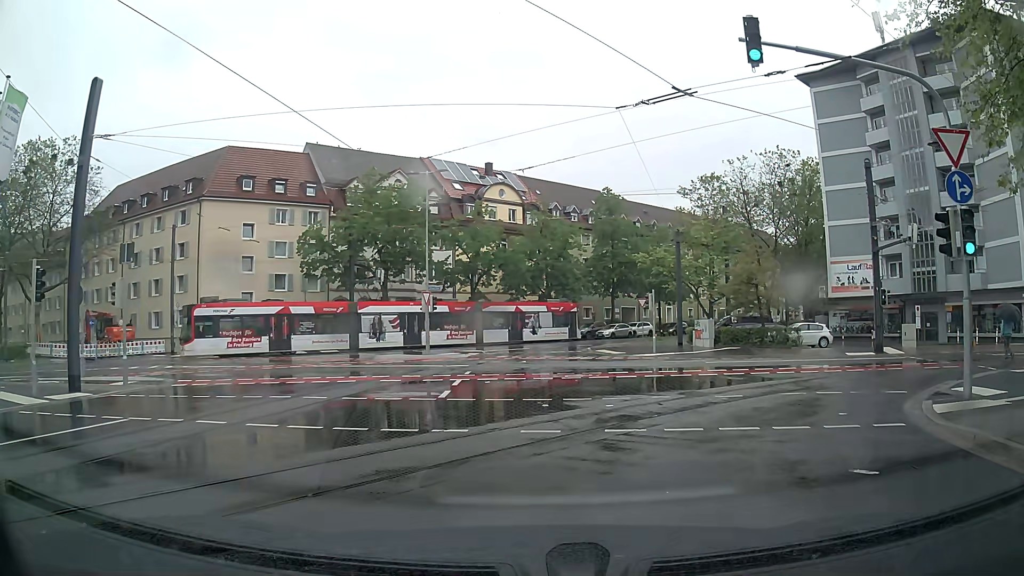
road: residential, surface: asphalt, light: Day
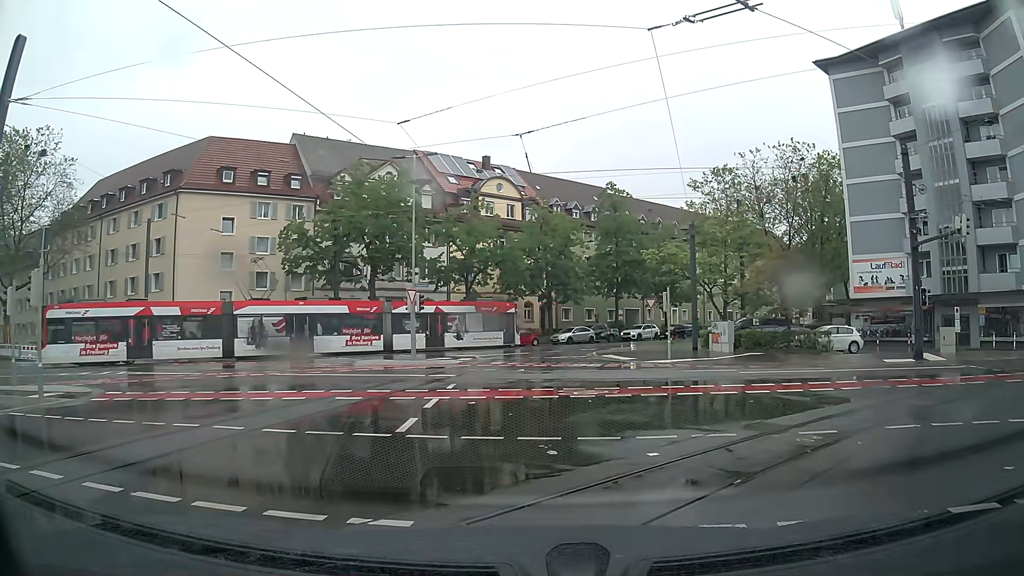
(+0.1, +4.3) m; 0°
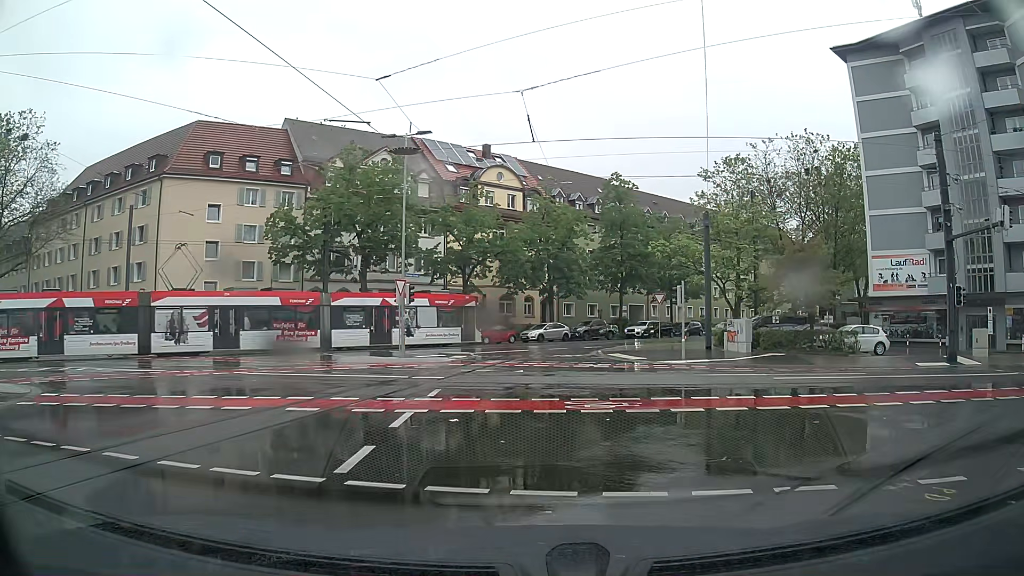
(+0.1, +3.0) m; +2°
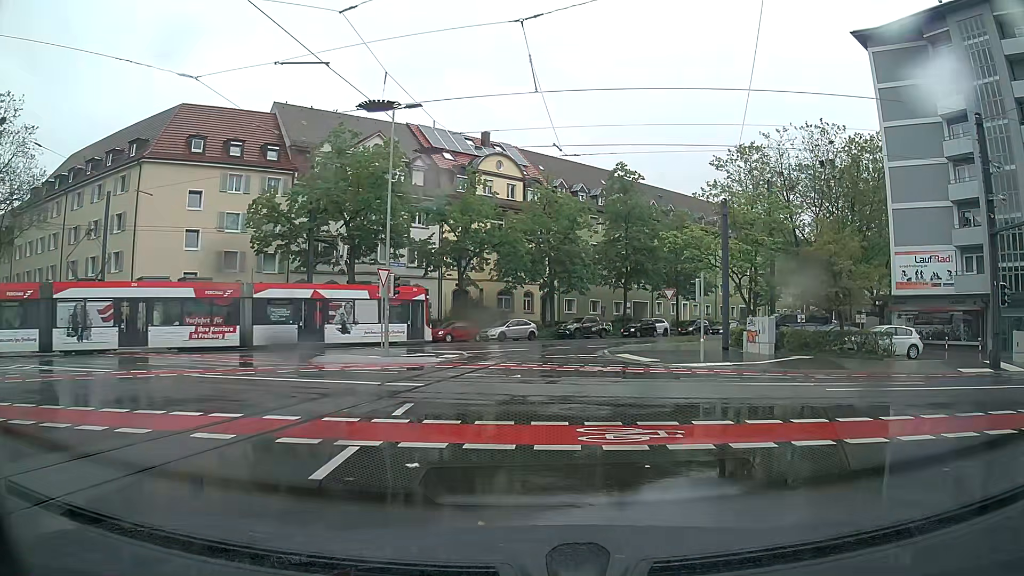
(0.0, +3.3) m; +1°
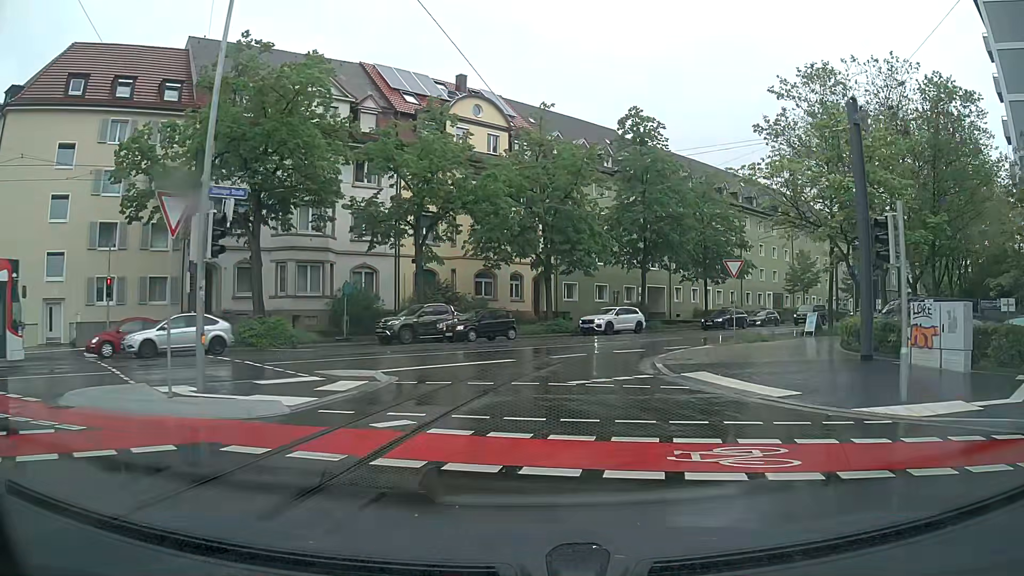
(-0.1, +14.9) m; -1°
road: secondary_link
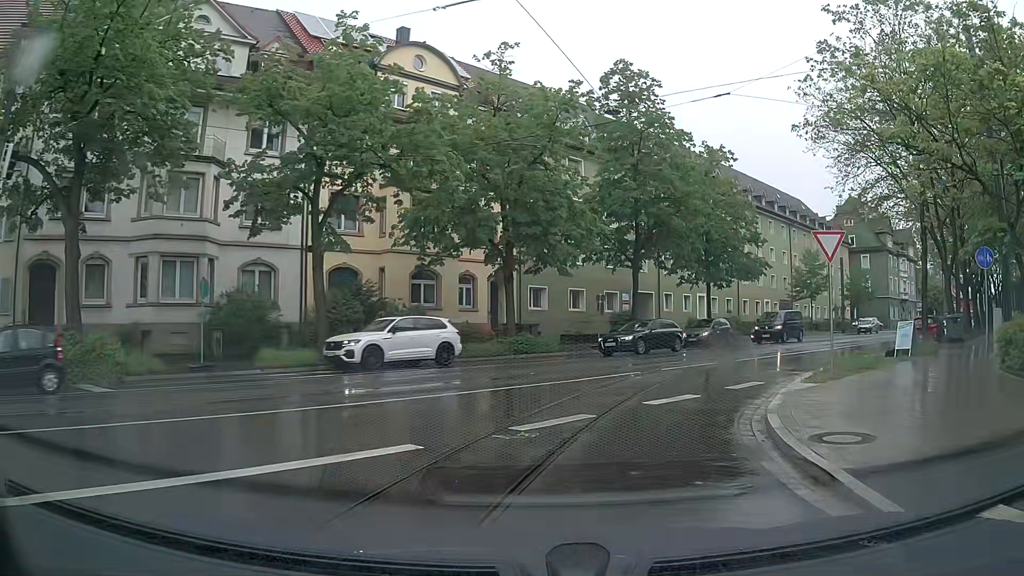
(+0.4, +11.6) m; +3°
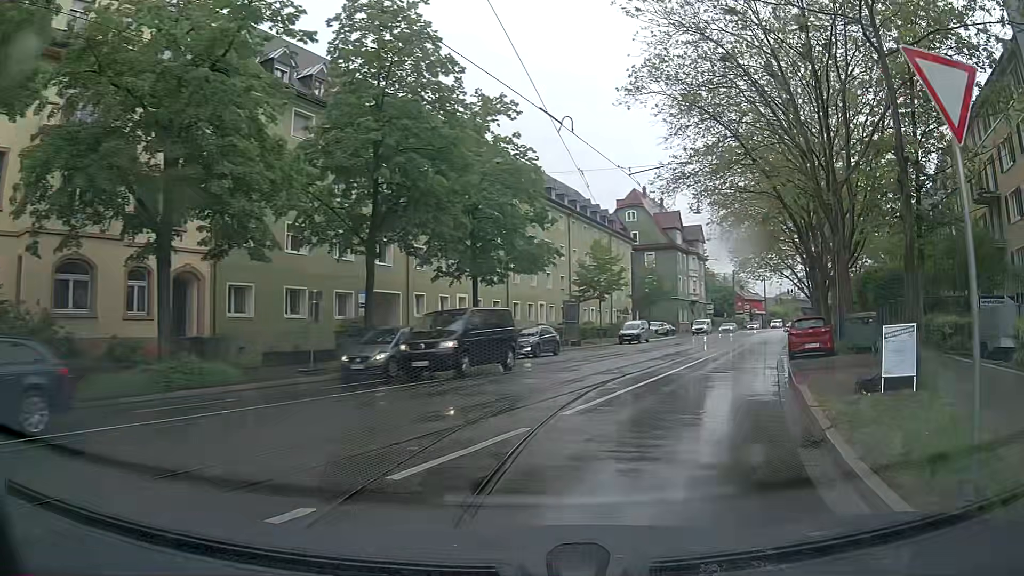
(+2.0, +11.6) m; +22°
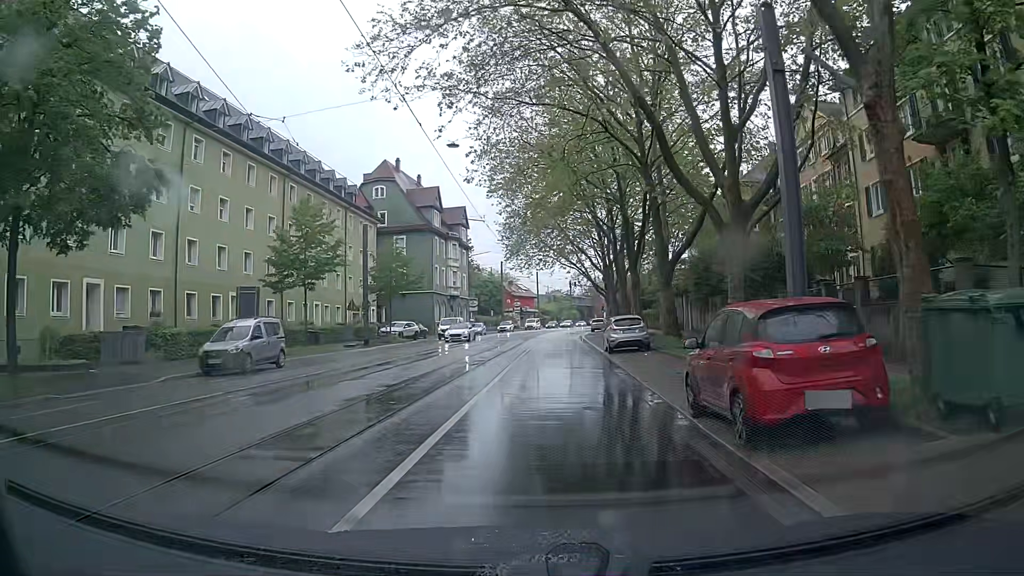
(+4.2, +17.2) m; +21°
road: primary
(0, +10) (0, +20) (0, +30) (0, +40) (+1, +50) (+1, +60) (+2, +70) (+2, +80) (+4, +90) (+5, +100) m
